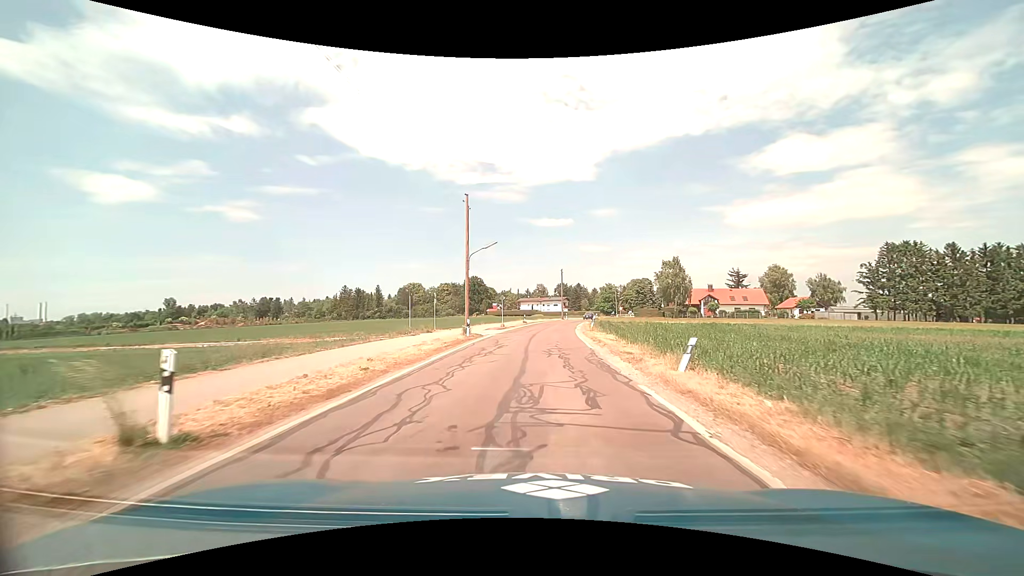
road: tertiary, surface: asphalt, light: Day
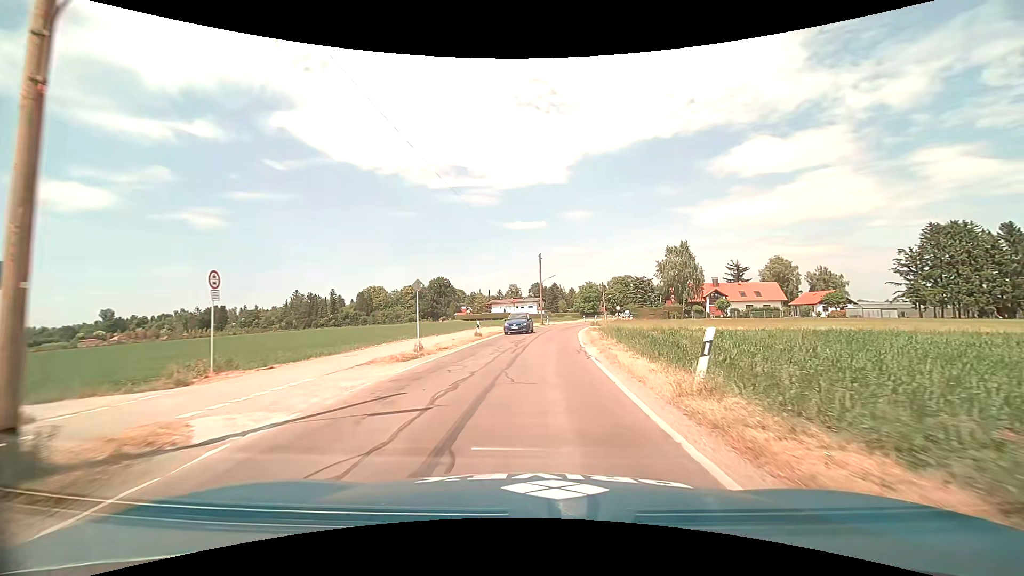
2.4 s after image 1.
(+0.8, +25.4) m; +3°
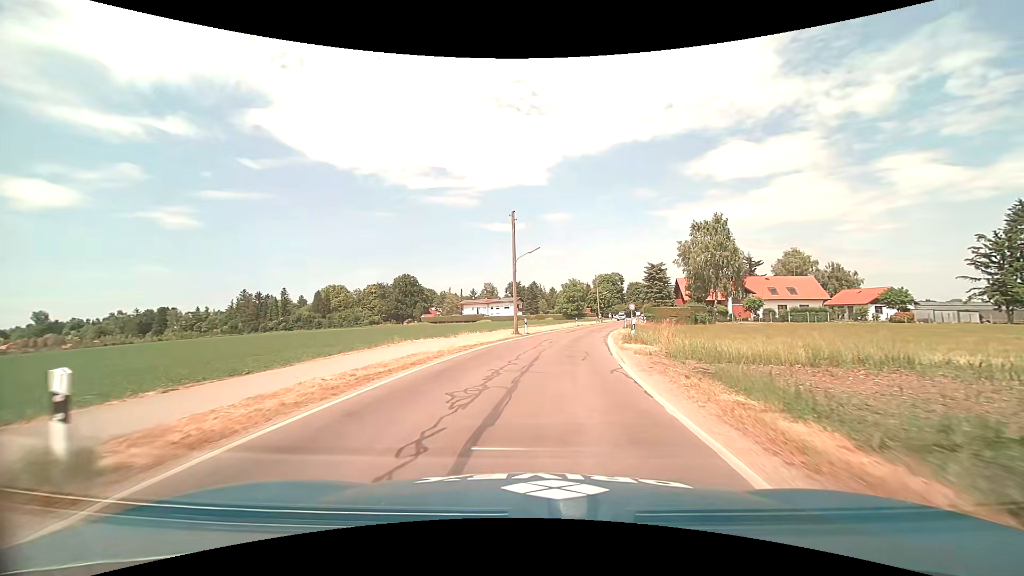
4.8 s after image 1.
(+0.7, +25.8) m; +2°
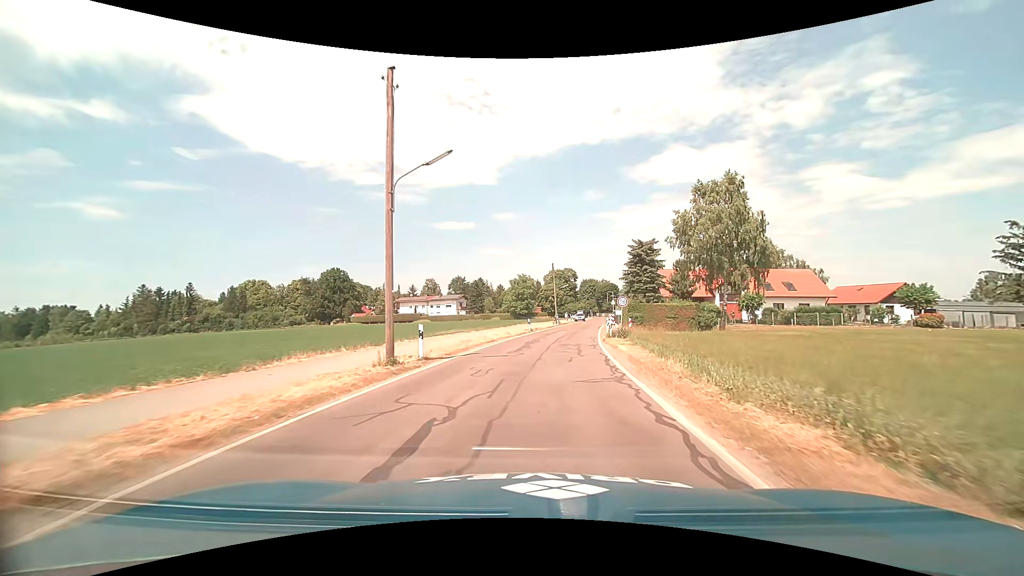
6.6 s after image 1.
(+1.2, +20.6) m; +6°
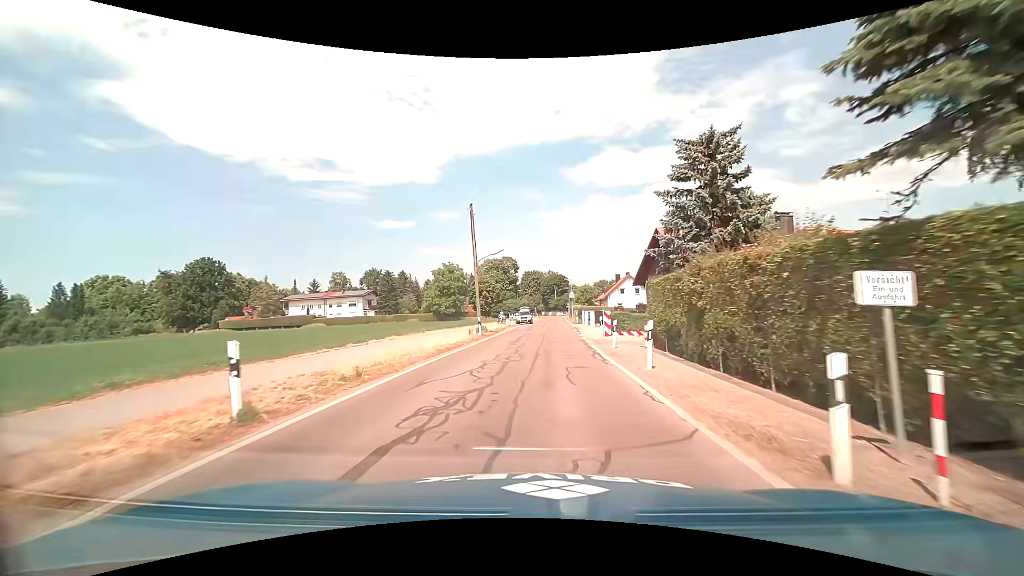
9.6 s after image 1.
(+2.5, +37.1) m; +6°
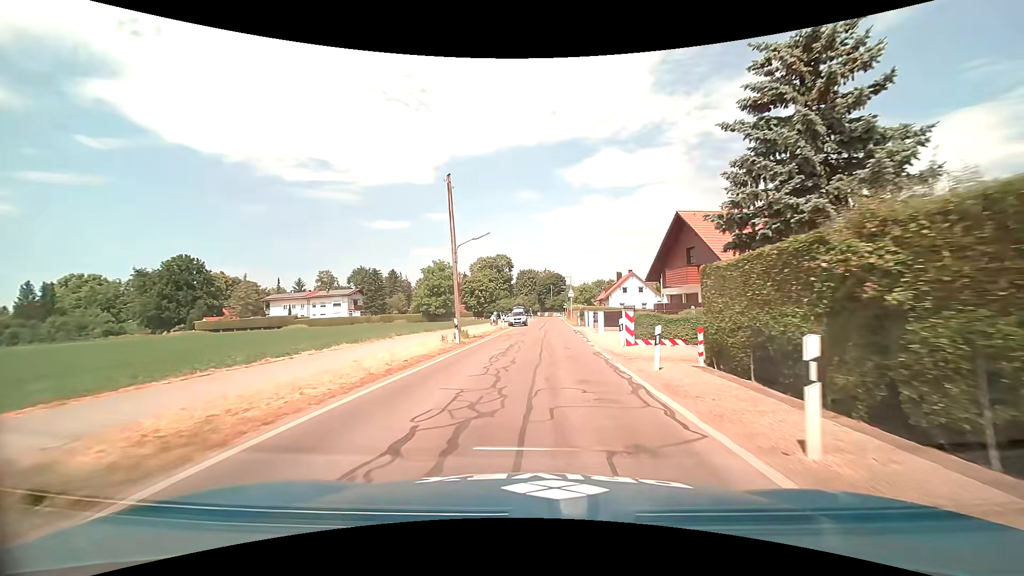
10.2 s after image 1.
(+0.1, +7.1) m; +1°
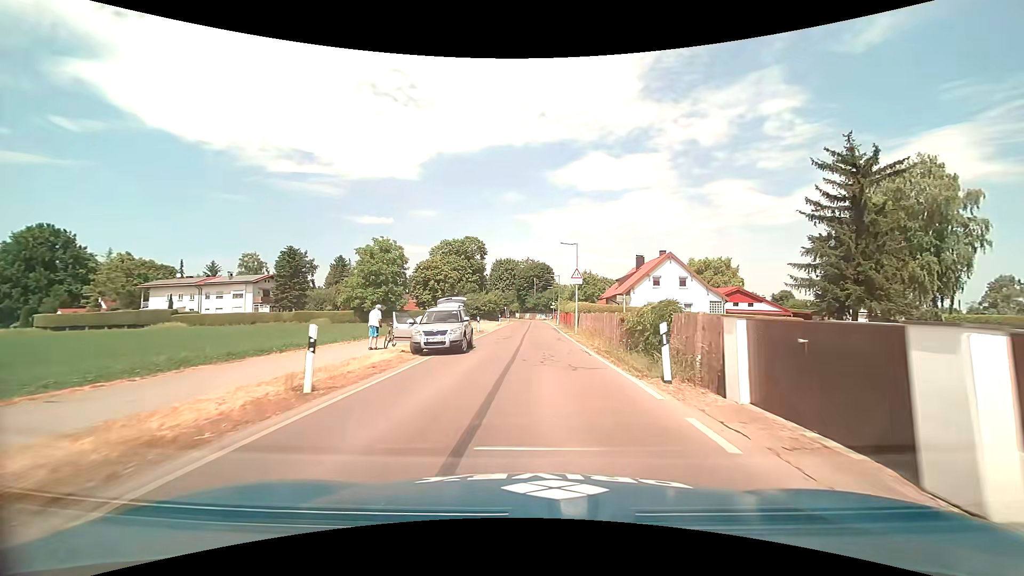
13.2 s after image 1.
(+0.9, +33.9) m; +2°
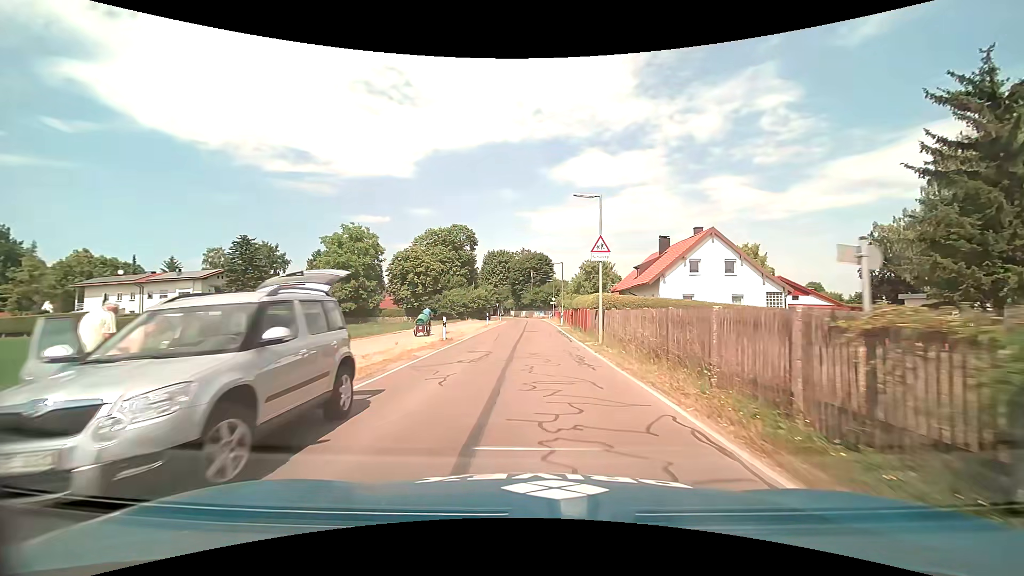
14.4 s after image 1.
(0.0, +13.1) m; +1°
(0, +10) (0, +20) (0, +30) (0, +40) (0, +50) (0, +60) (-1, +70) (-2, +80) (-4, +90) (-7, +99) m
